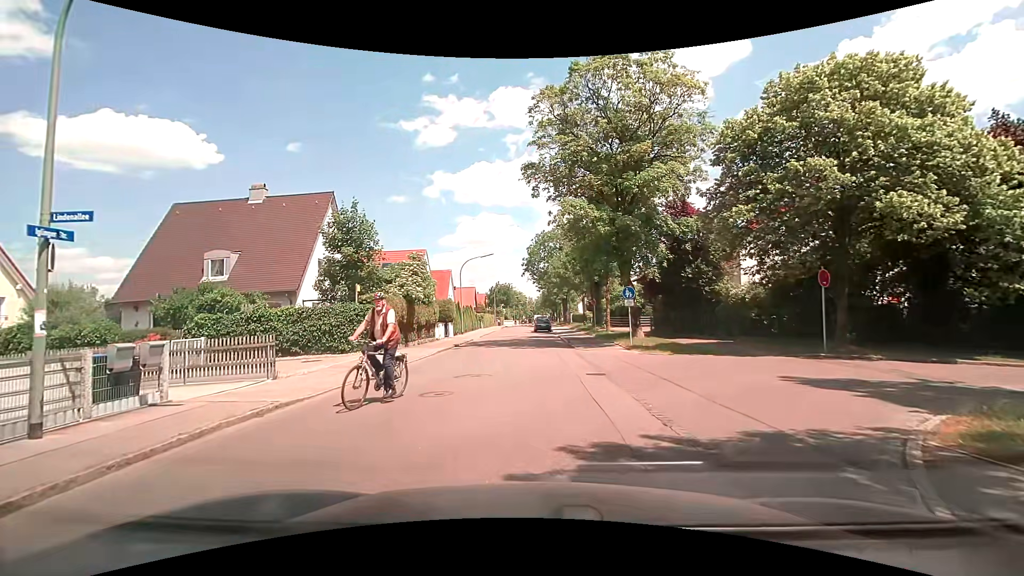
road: tertiary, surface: asphalt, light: Day
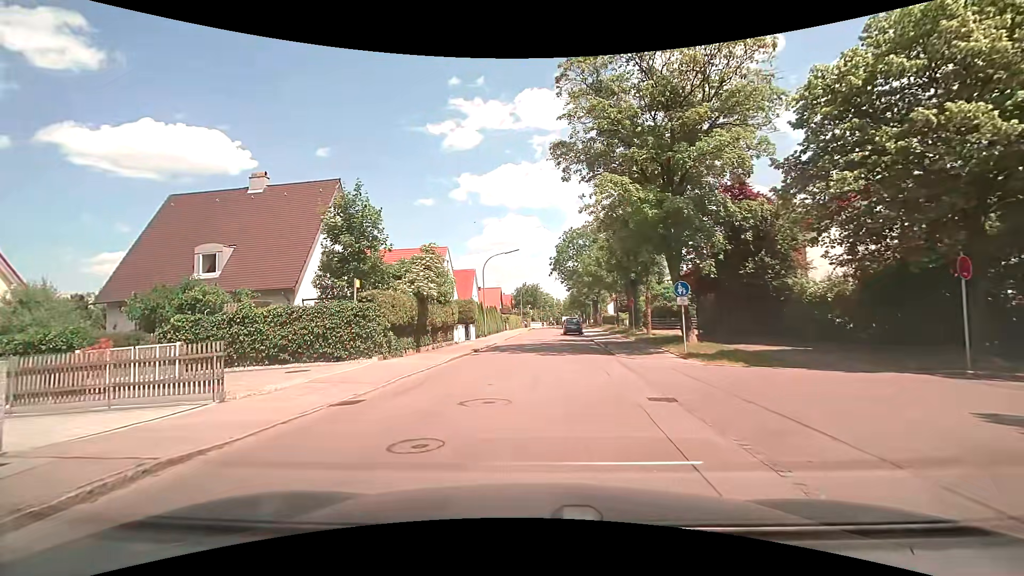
(-0.1, +3.9) m; -2°
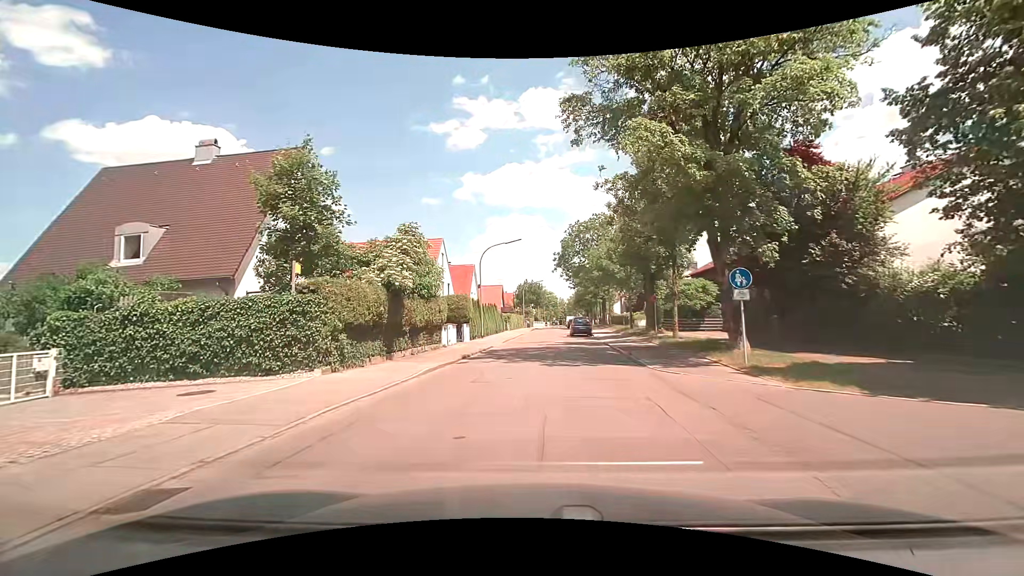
(-0.1, +5.3) m; -1°
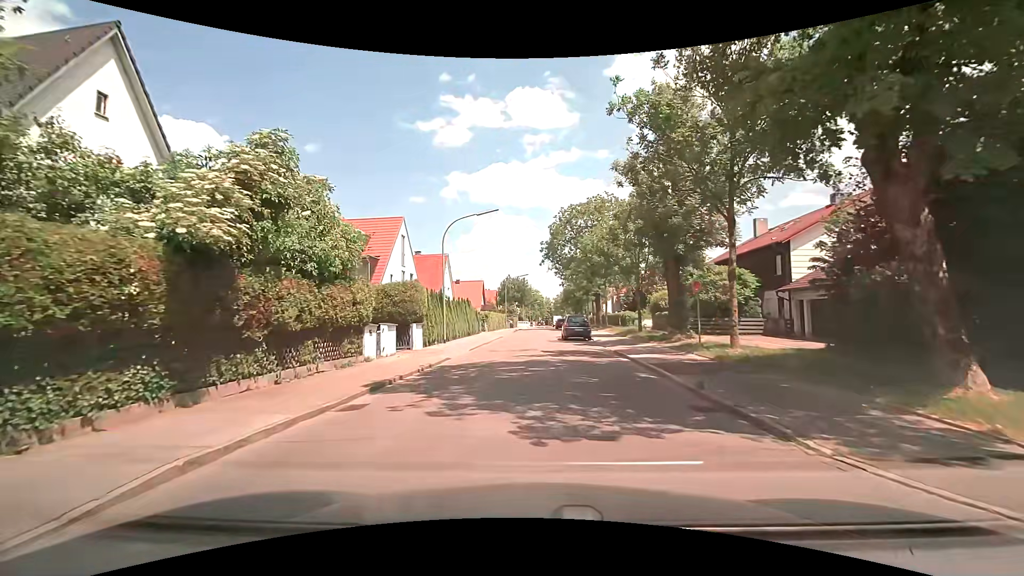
(+0.1, +10.0) m; +1°
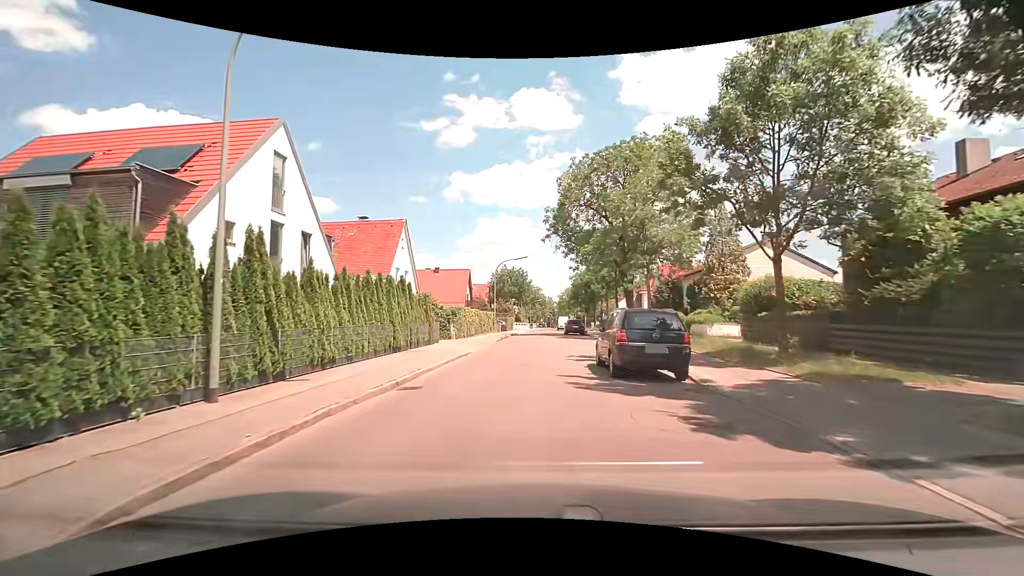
(+0.1, +20.1) m; 0°
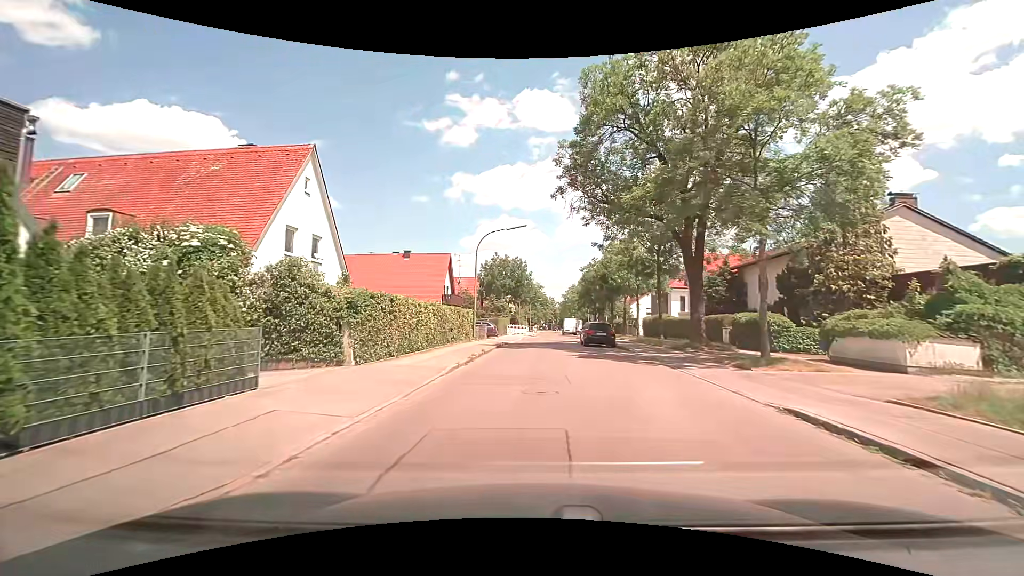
(-0.2, +16.8) m; -1°
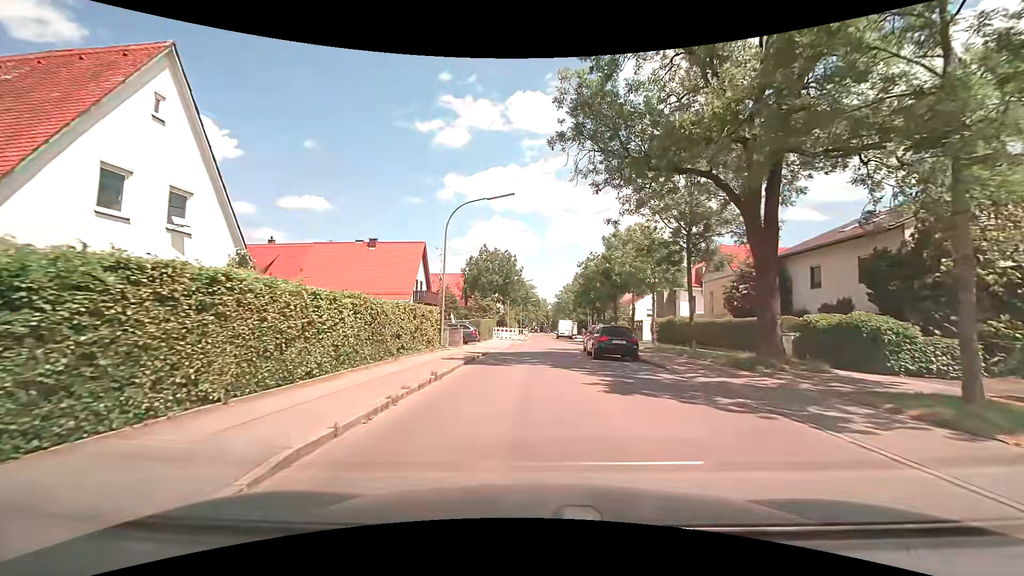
(+0.1, +8.4) m; 0°
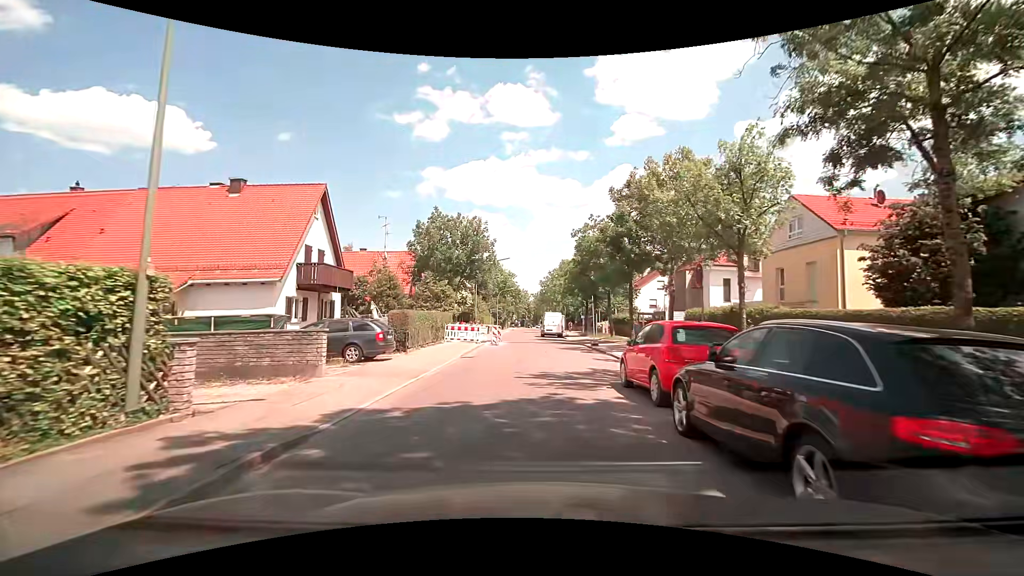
(+0.5, +17.0) m; +3°
(0, +10) (0, +20) (0, +30) (0, +40) (-1, +50) (-1, +60) (0, +70) (0, +80) (-1, +90) (-1, +100) m
